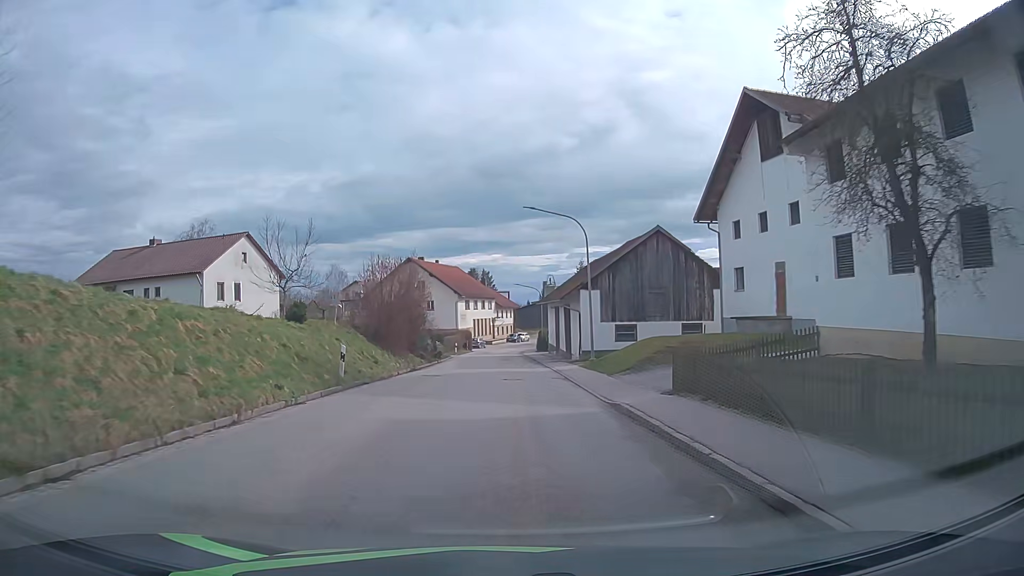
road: tertiary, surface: asphalt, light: Day
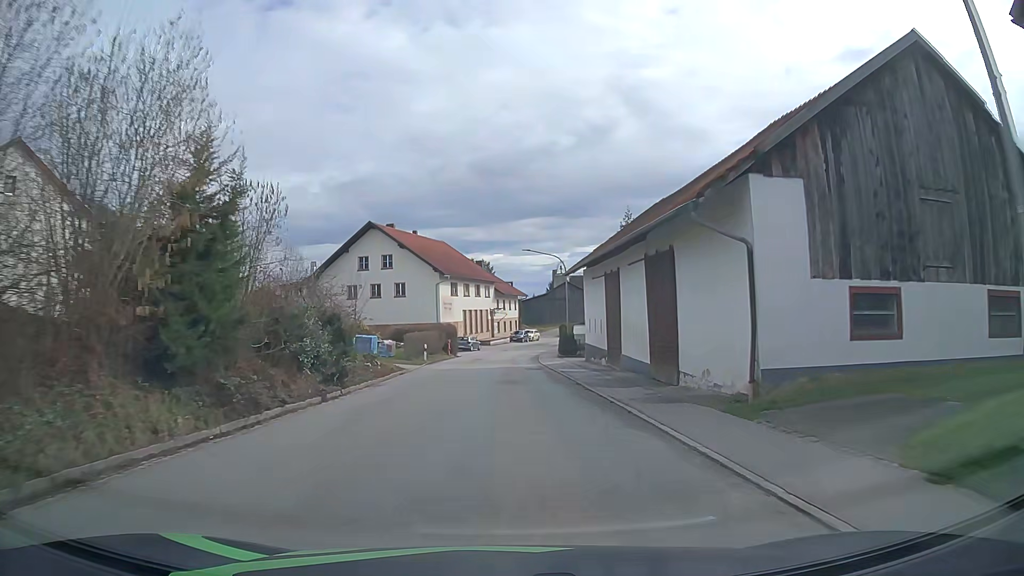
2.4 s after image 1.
(-0.1, +28.3) m; 0°
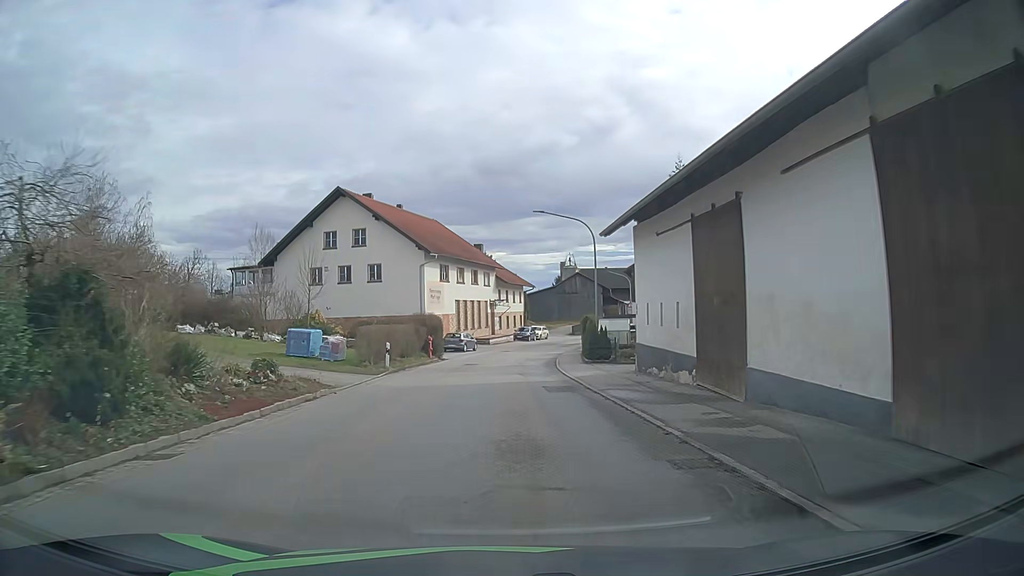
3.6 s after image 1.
(-0.1, +13.8) m; -1°
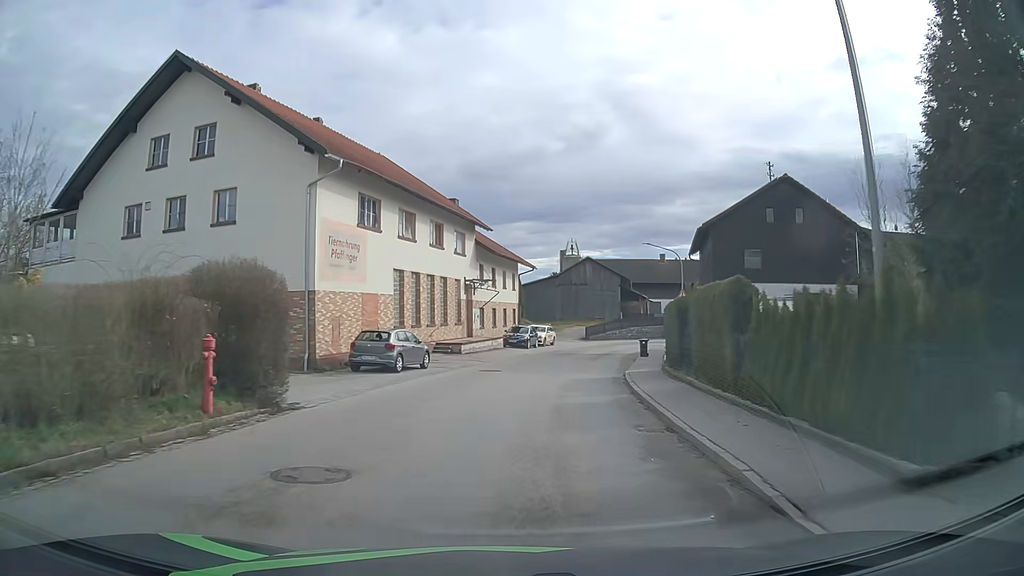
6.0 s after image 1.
(+0.3, +26.6) m; +2°
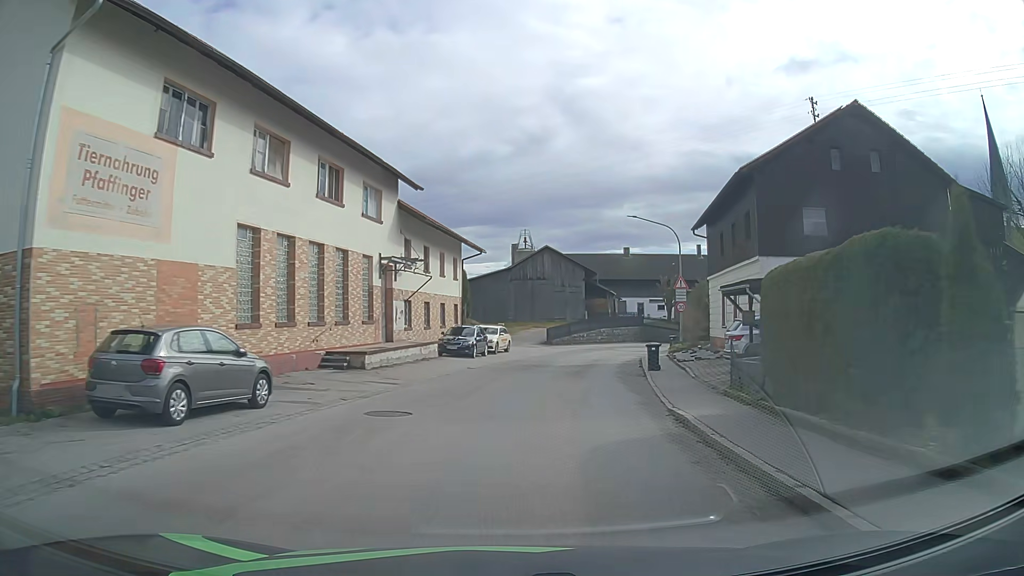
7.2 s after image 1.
(+0.4, +12.8) m; +4°
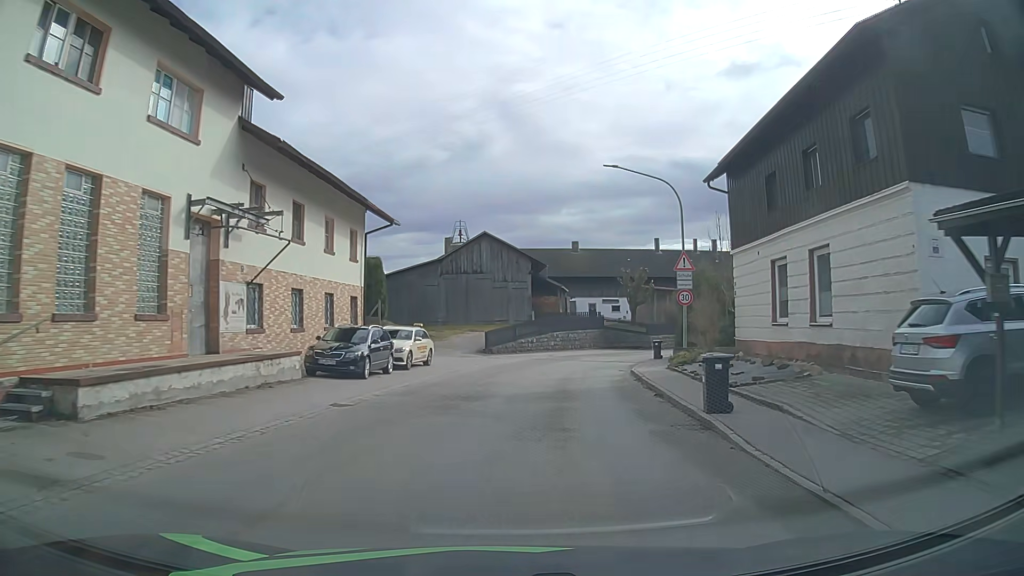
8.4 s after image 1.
(+0.5, +12.4) m; +5°
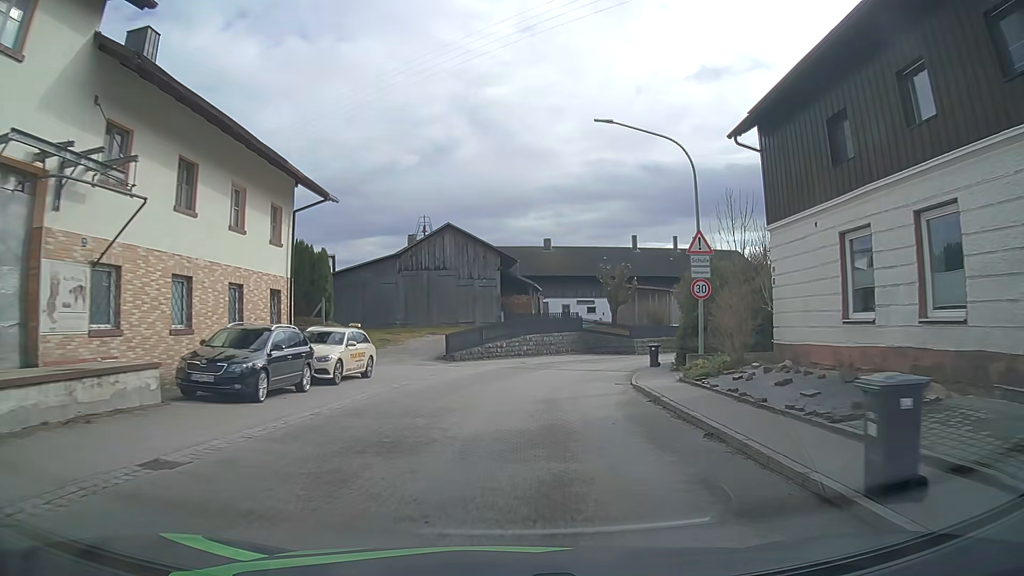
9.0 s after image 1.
(+0.1, +6.1) m; +3°
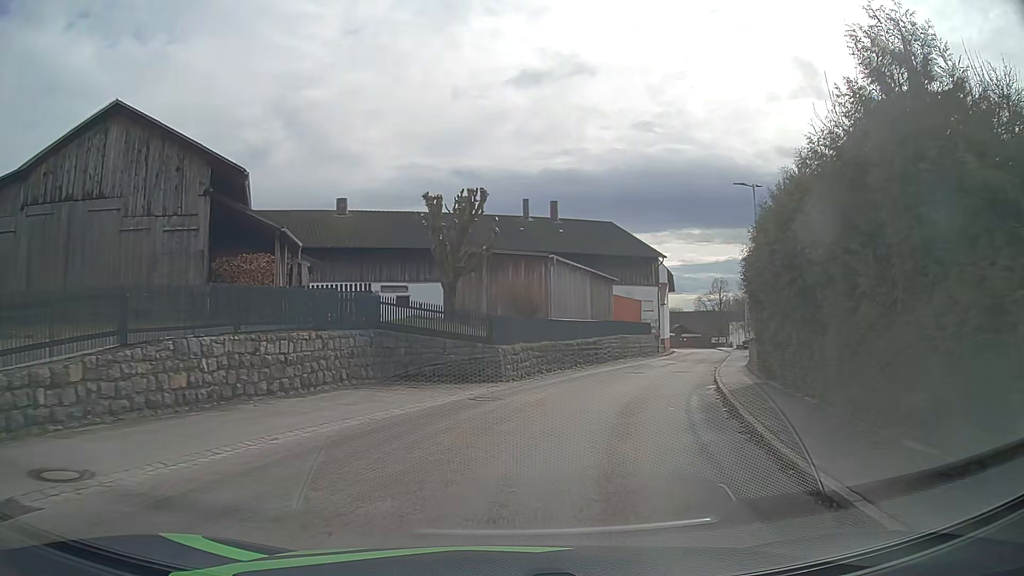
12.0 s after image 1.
(+2.9, +27.9) m; +15°
(+1, +10) (+3, +20) (+7, +29) (+10, +38) (+14, +48) (+17, +57) (+21, +67) (+24, +76) (+26, +86) (+28, +96) m
